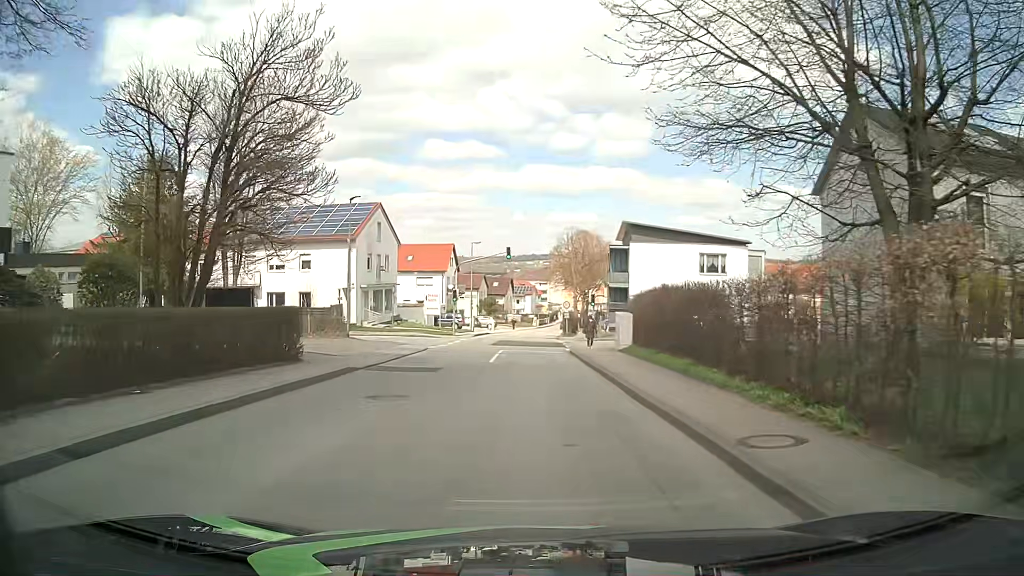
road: unclassified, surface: asphalt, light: Day
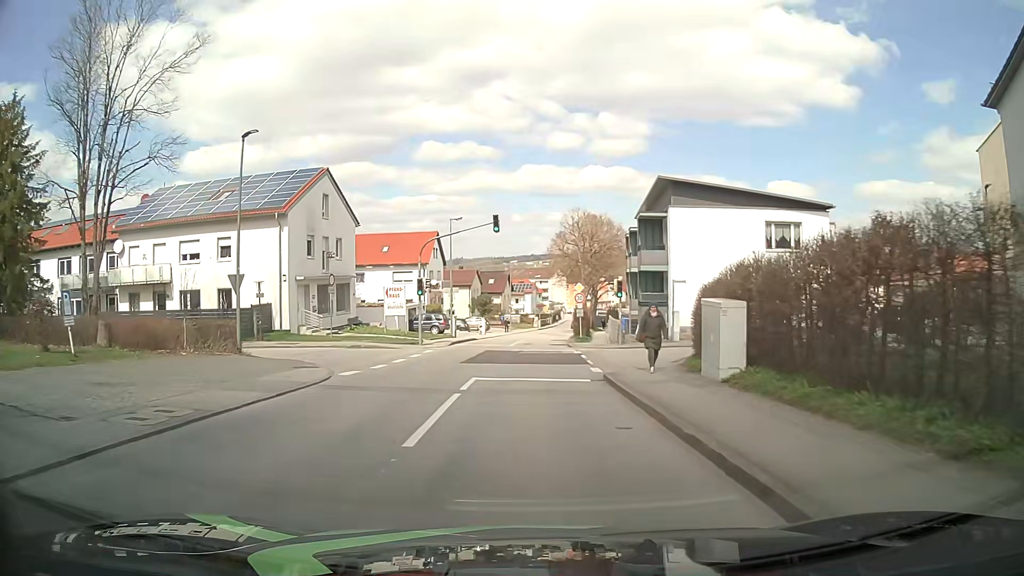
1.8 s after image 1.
(+0.1, +14.5) m; 0°
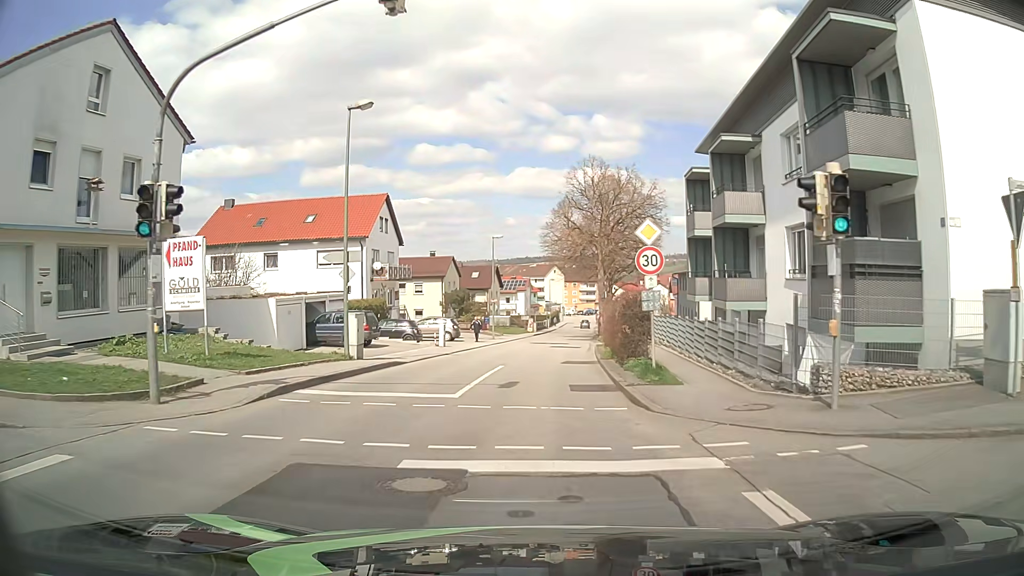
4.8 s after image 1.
(+0.2, +24.1) m; 0°
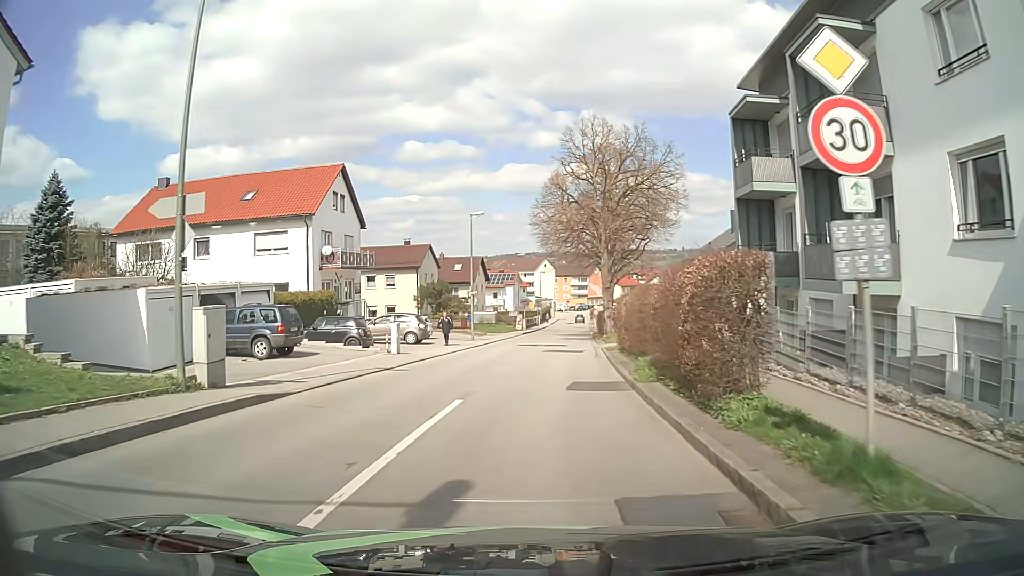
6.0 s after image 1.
(+0.2, +9.6) m; +2°
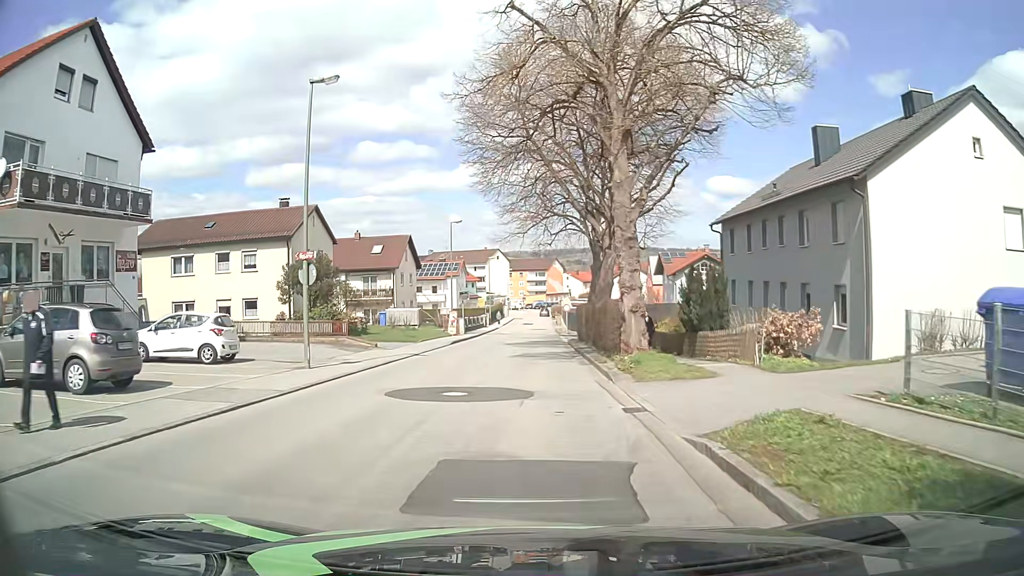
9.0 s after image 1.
(+0.8, +24.1) m; +3°
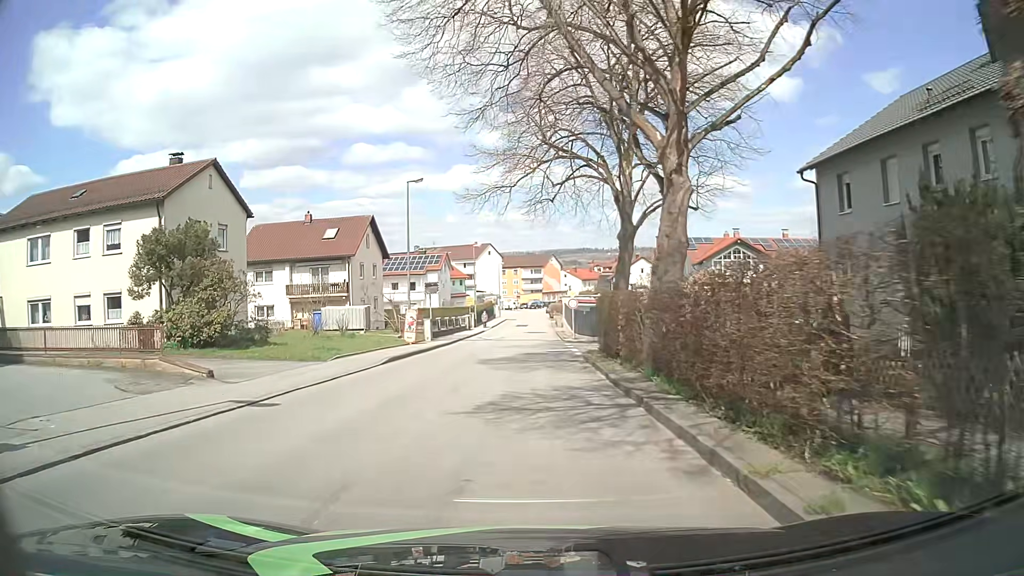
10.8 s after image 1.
(+0.1, +14.5) m; +1°
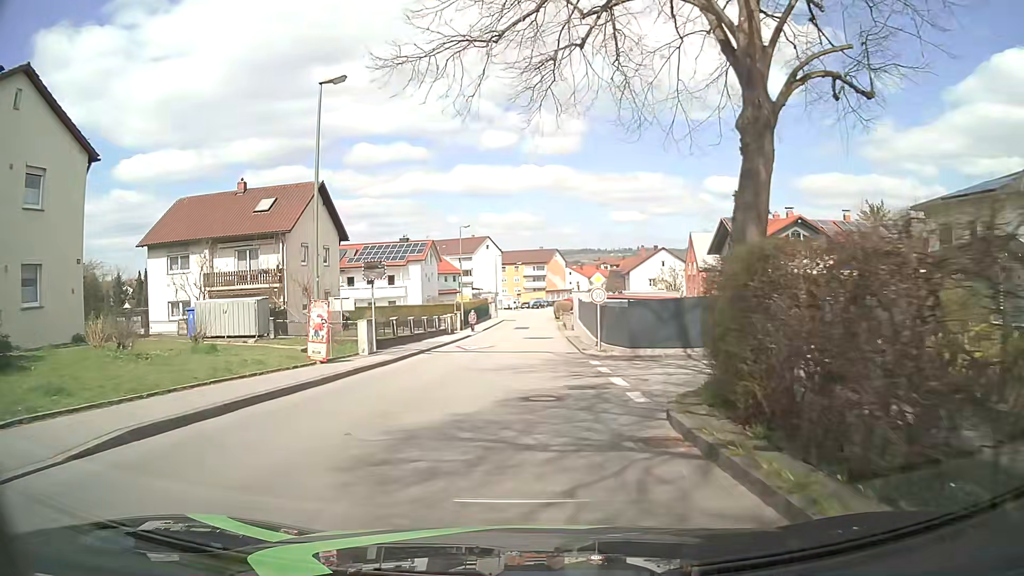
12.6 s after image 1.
(-0.1, +14.4) m; -1°
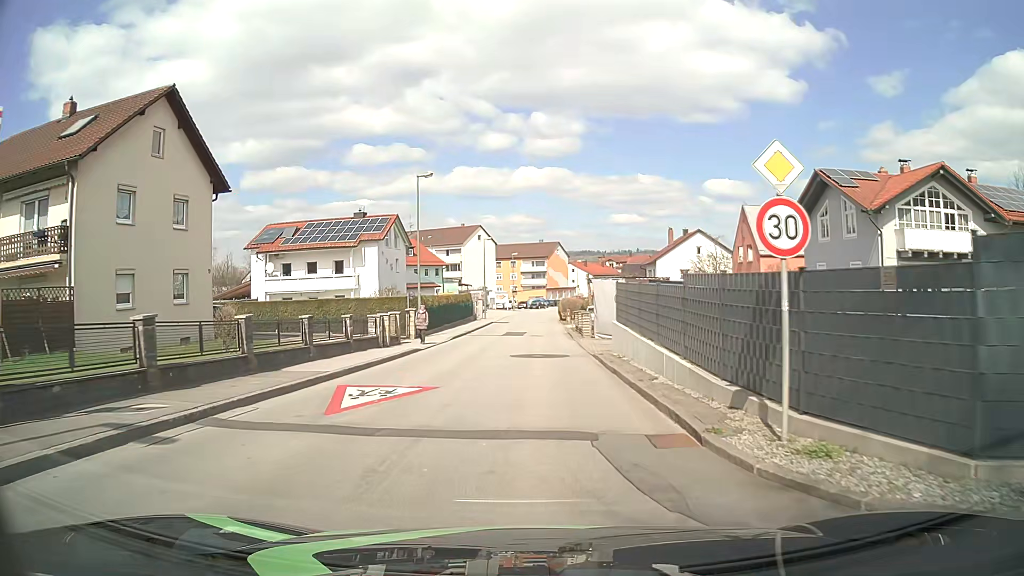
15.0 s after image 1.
(+0.1, +19.2) m; +1°
(0, +10) (0, +20) (0, +30) (0, +40) (0, +50) (0, +60) (+1, +70) (+1, +80) (+3, +90) (+5, +100) m
